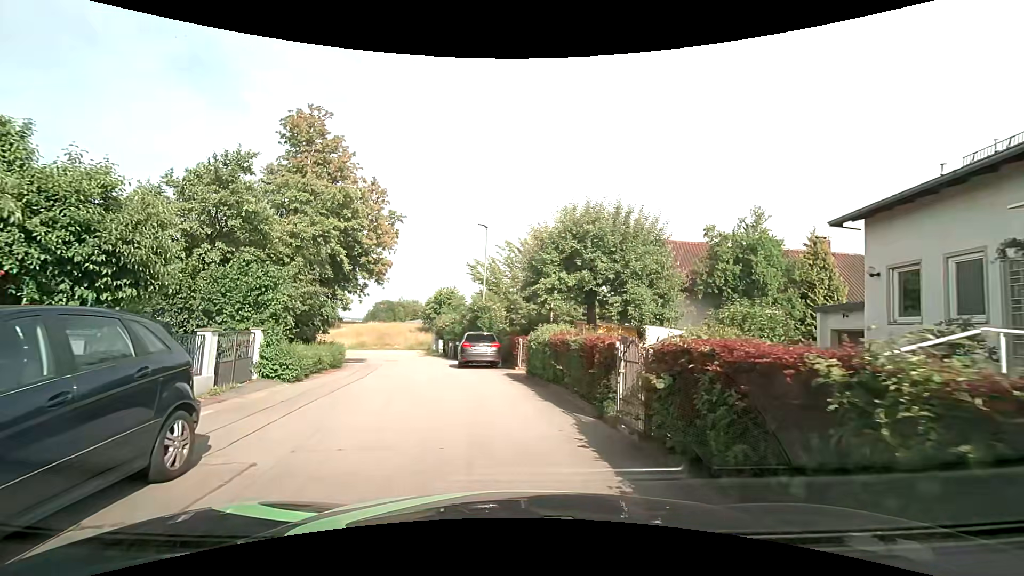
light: Day
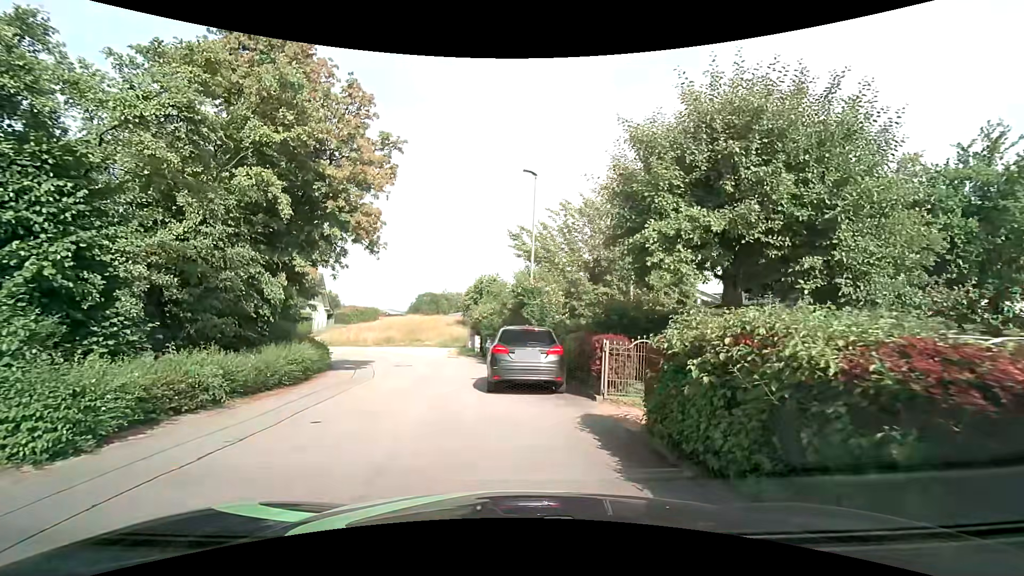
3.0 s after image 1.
(-0.3, +9.3) m; -5°
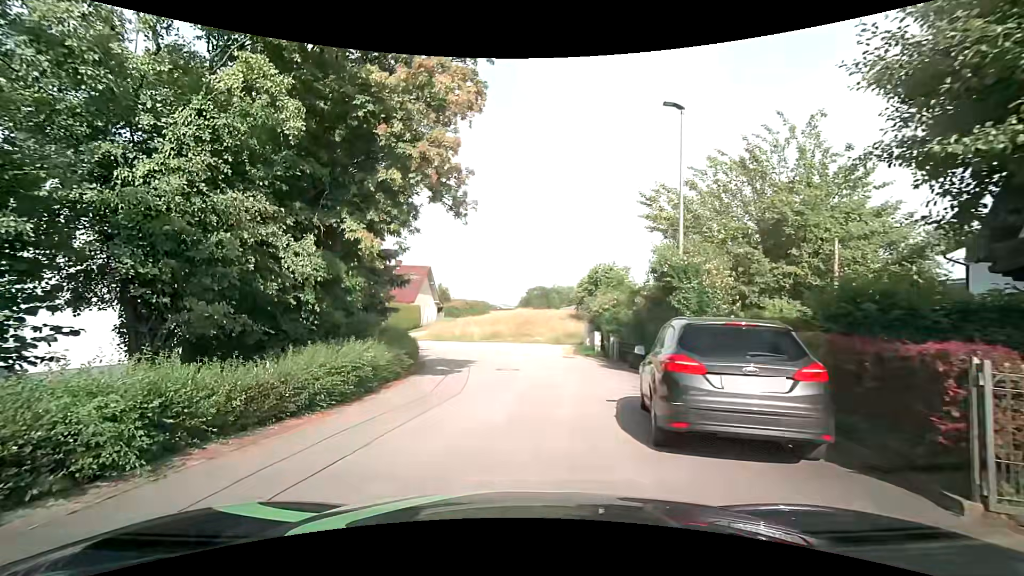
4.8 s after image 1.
(-0.4, +5.3) m; -11°
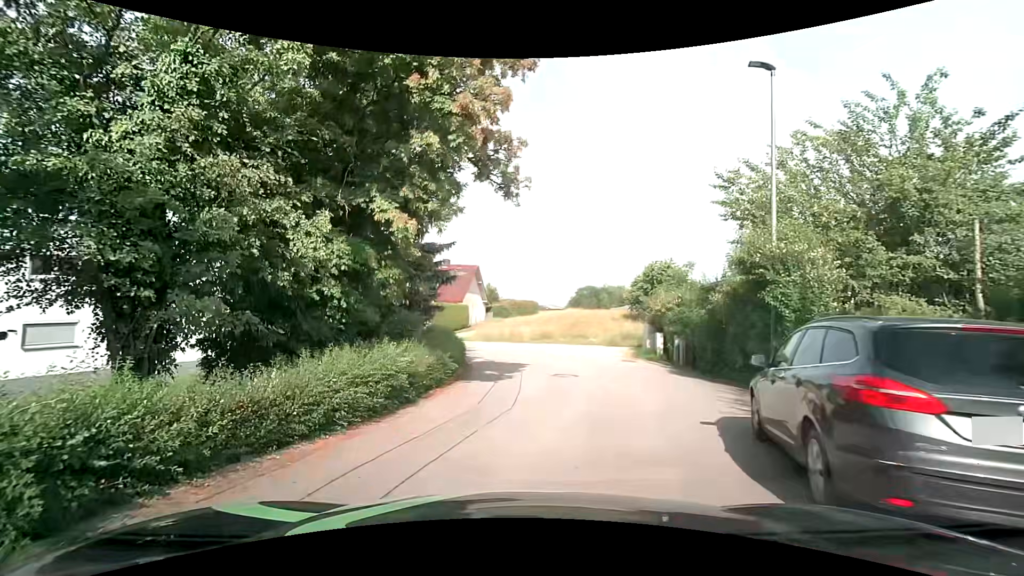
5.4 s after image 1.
(-0.1, +1.9) m; -6°
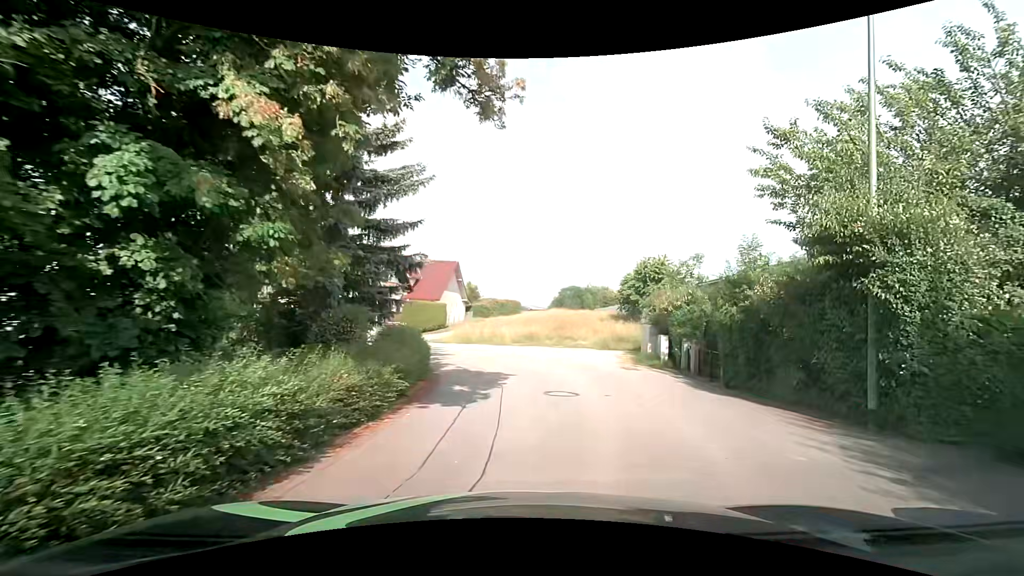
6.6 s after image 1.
(0.0, +4.0) m; +3°
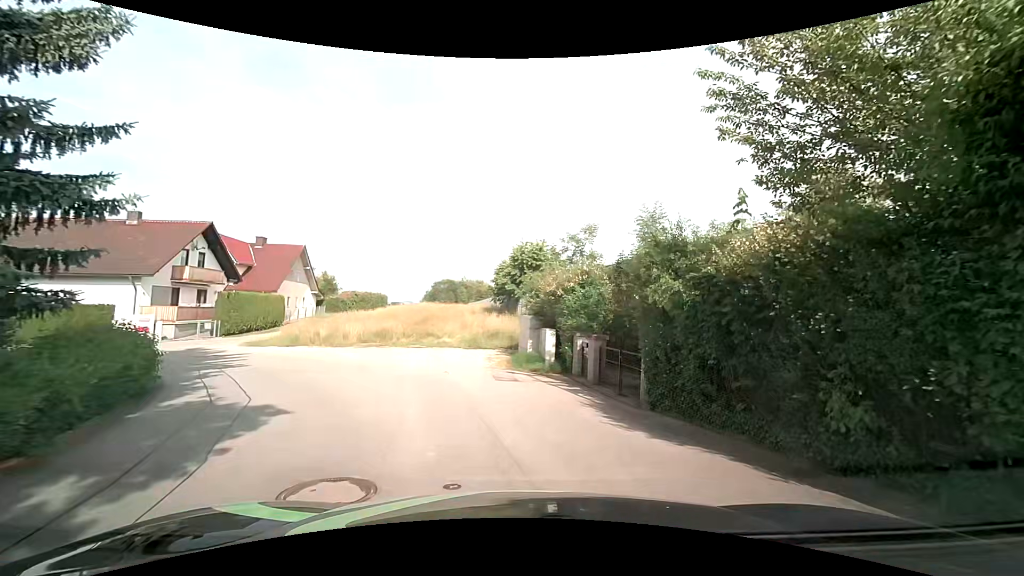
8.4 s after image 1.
(+0.9, +6.7) m; +14°
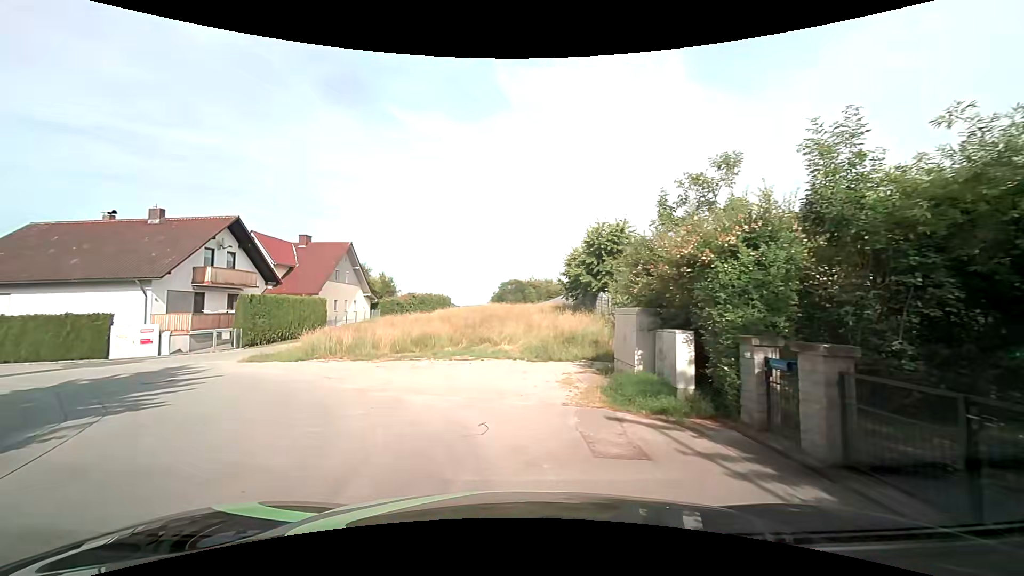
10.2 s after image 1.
(-0.3, +7.5) m; -7°
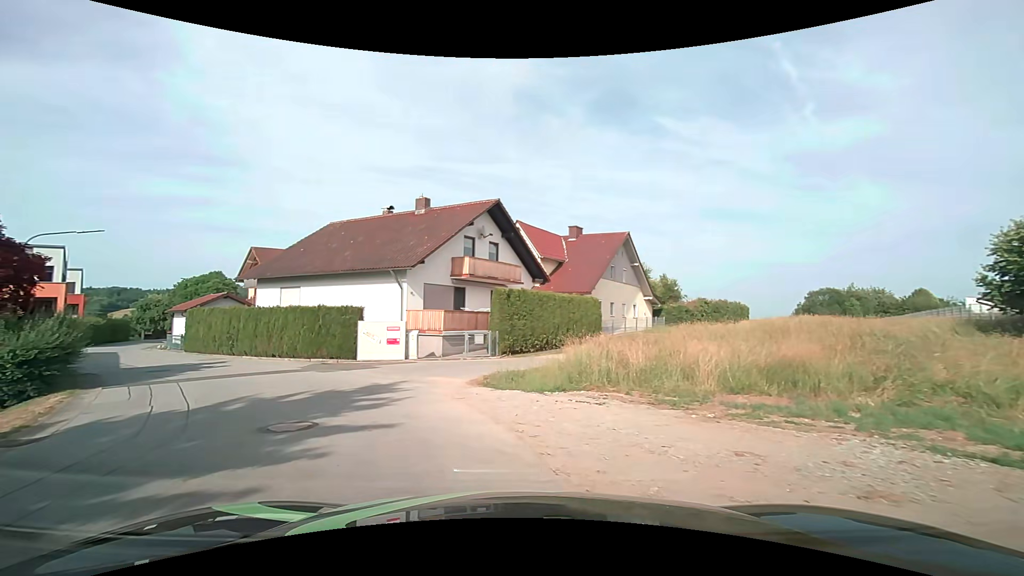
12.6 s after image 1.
(-2.7, +9.5) m; -32°
(-2, +10) (-8, +18) (-15, +25) (-22, +31) (-29, +39) (-35, +47) (-39, +56) (-42, +66) (-41, +76) (-36, +85) m
